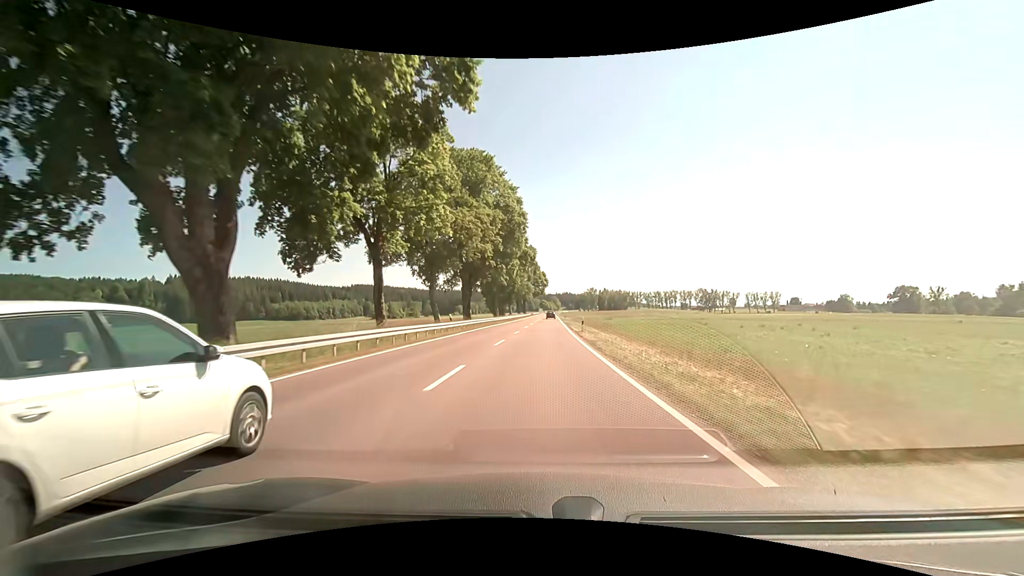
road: primary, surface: asphalt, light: Day
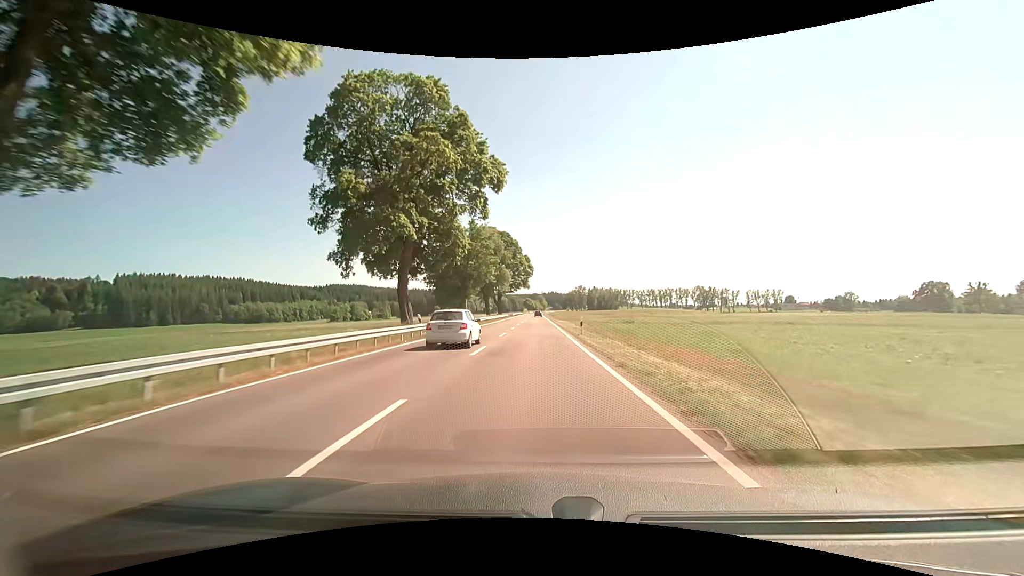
(+1.9, +53.3) m; +4°
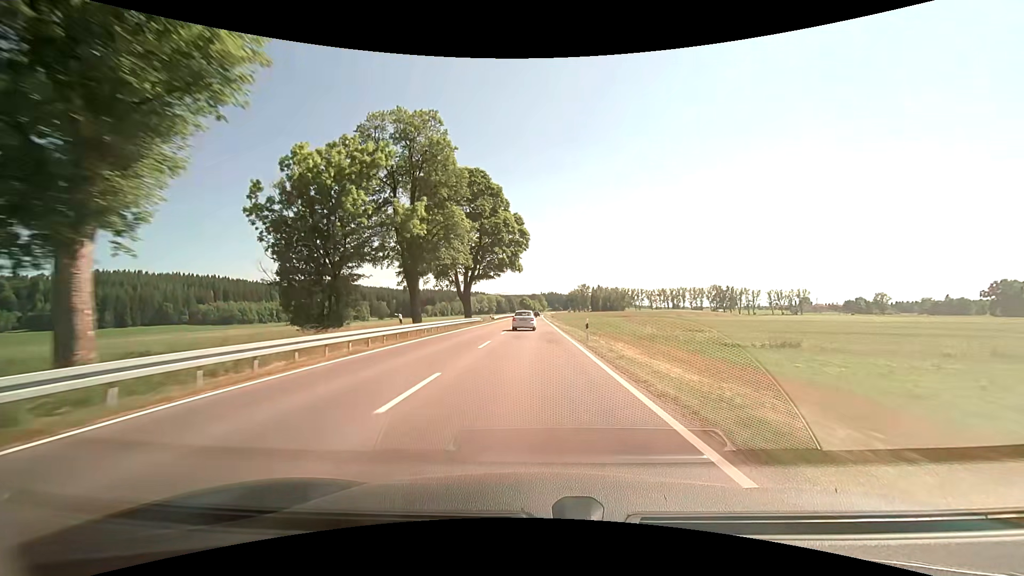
(+0.2, +57.1) m; +1°
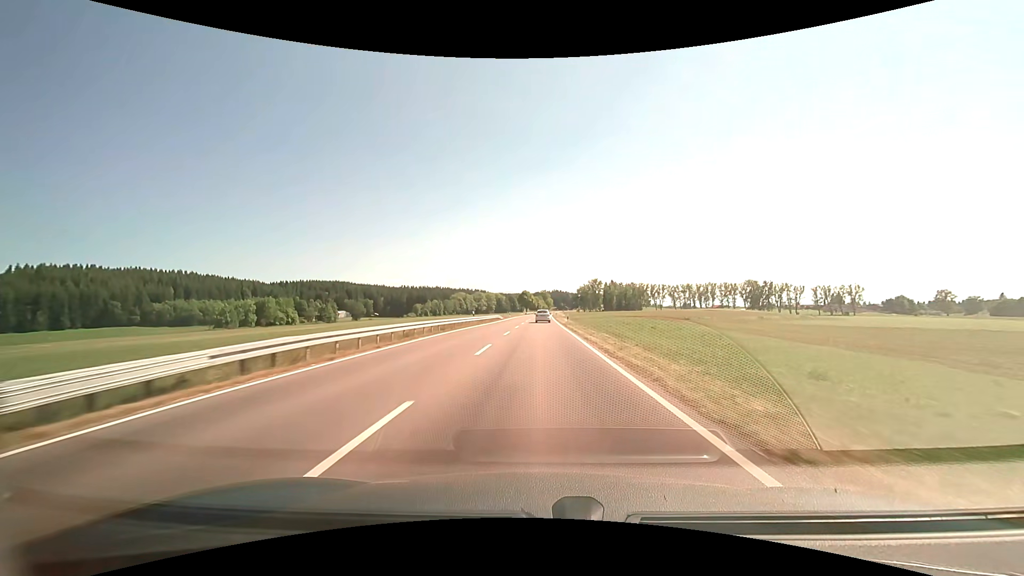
(+0.3, +75.9) m; -1°
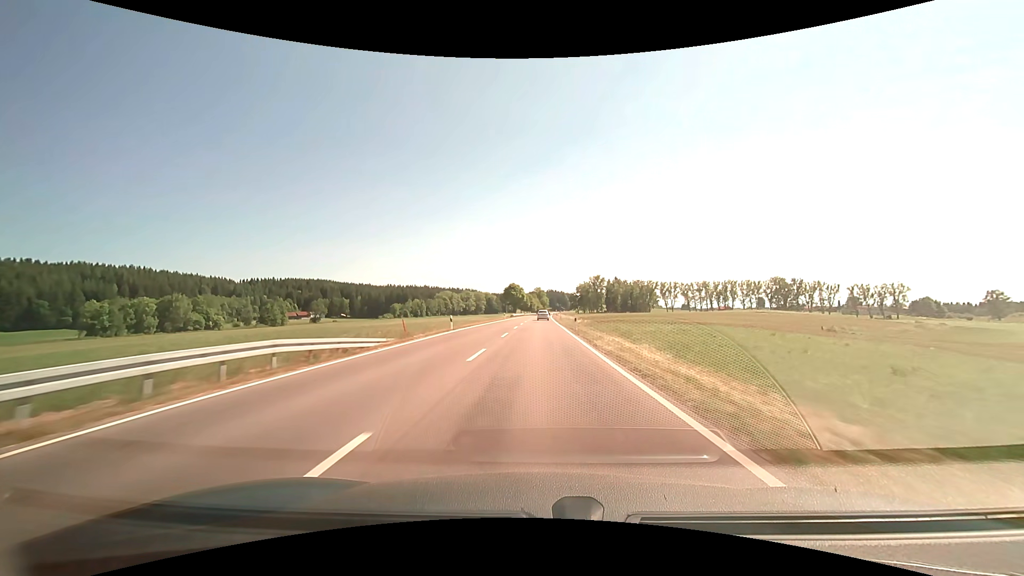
(+0.7, +61.8) m; +1°
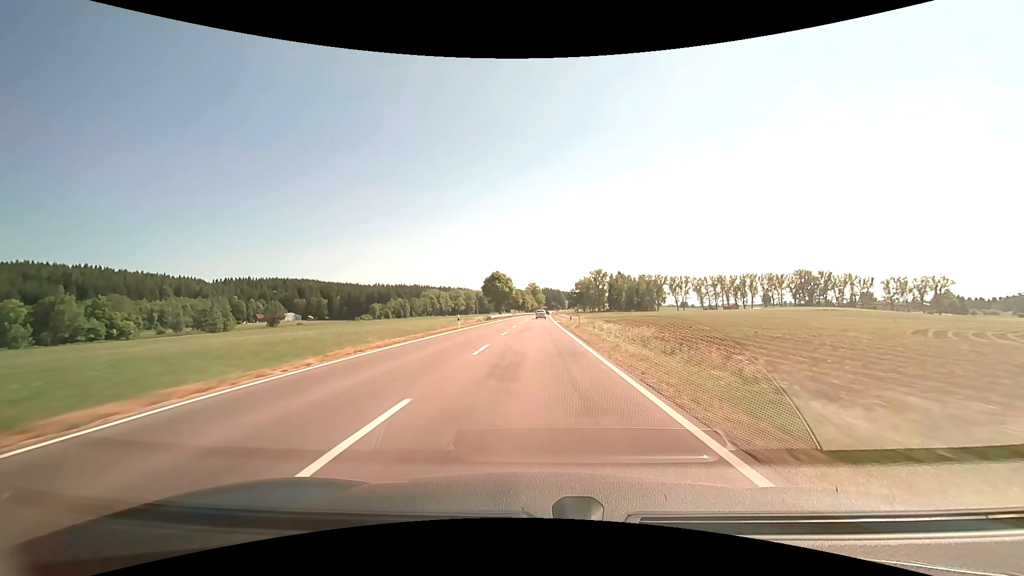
(+0.1, +46.1) m; +1°
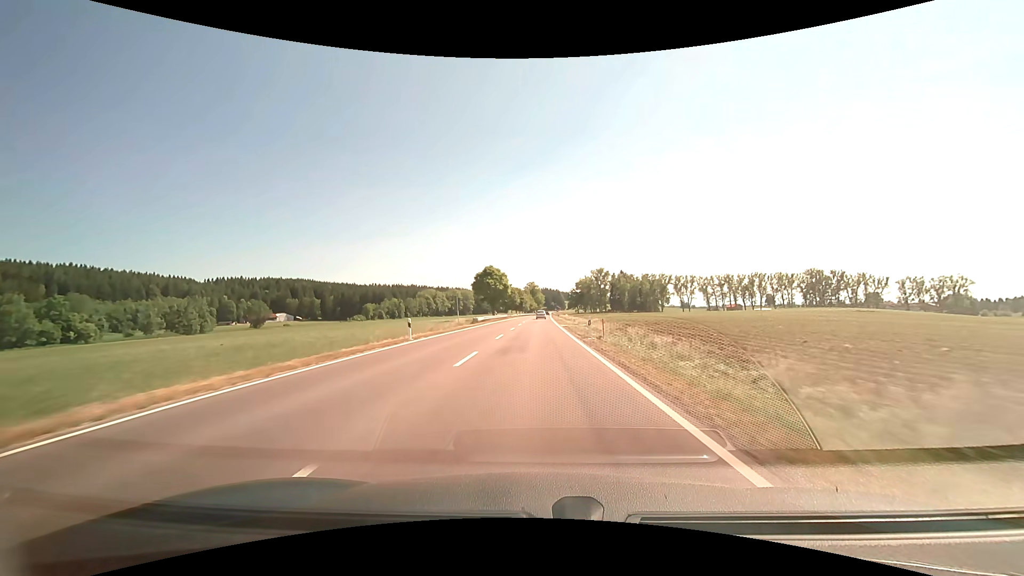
(+0.2, +15.3) m; +1°
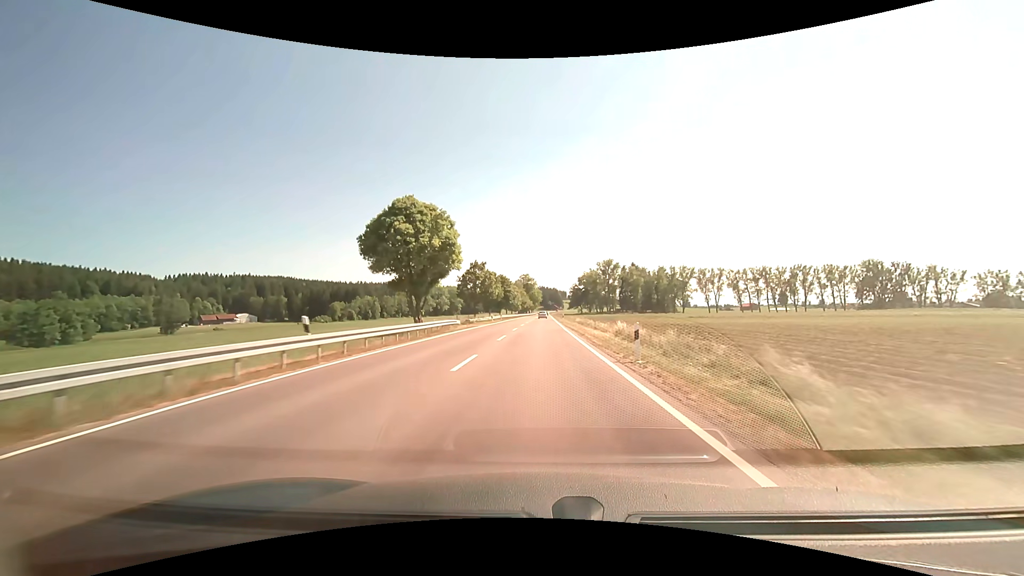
(-0.4, +61.1) m; 0°
(0, +10) (0, +20) (0, +30) (0, +40) (0, +50) (0, +60) (0, +70) (+1, +80) (+1, +90) (+1, +100) m
